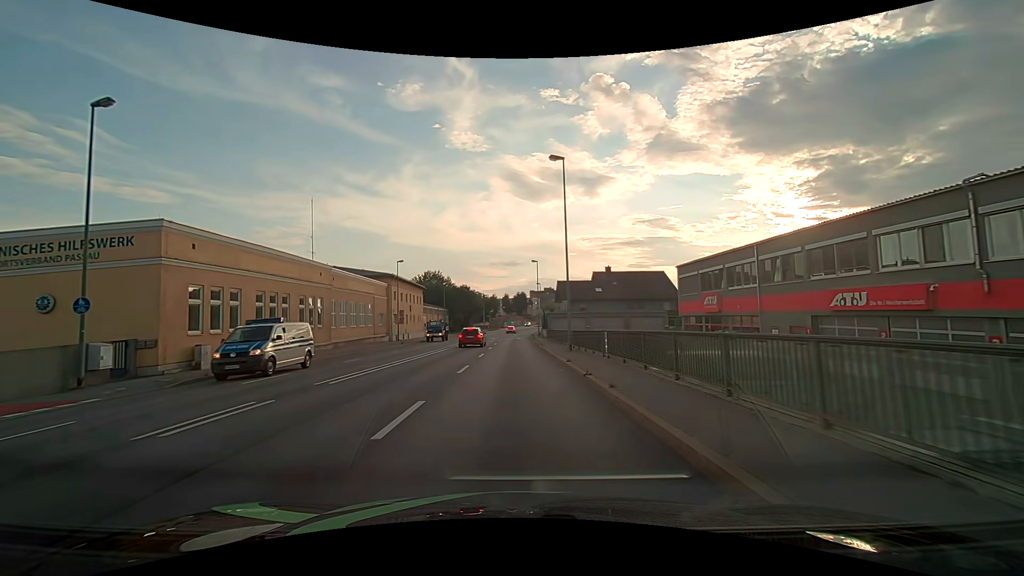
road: primary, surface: asphalt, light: Day
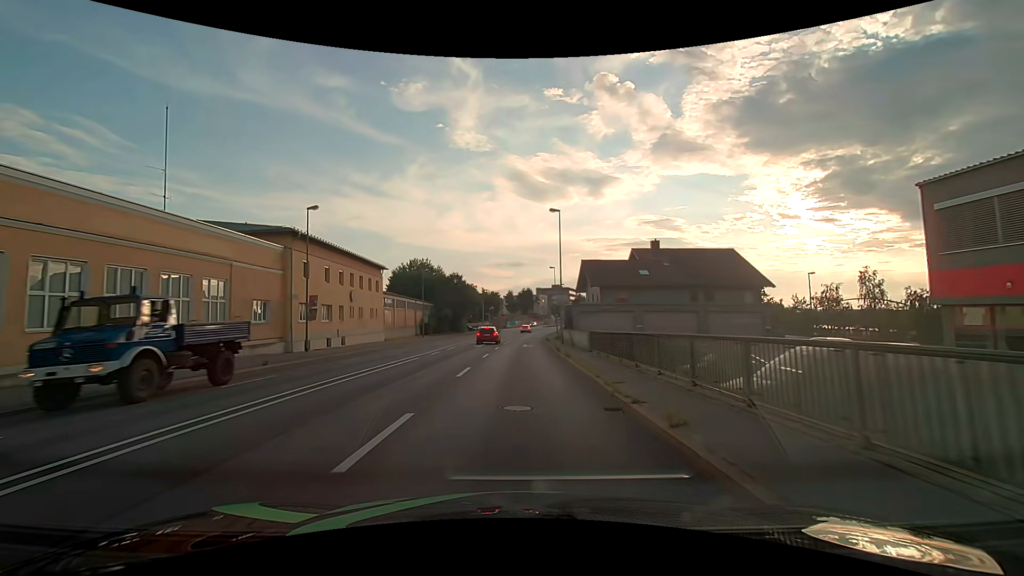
(-0.2, +28.4) m; -1°
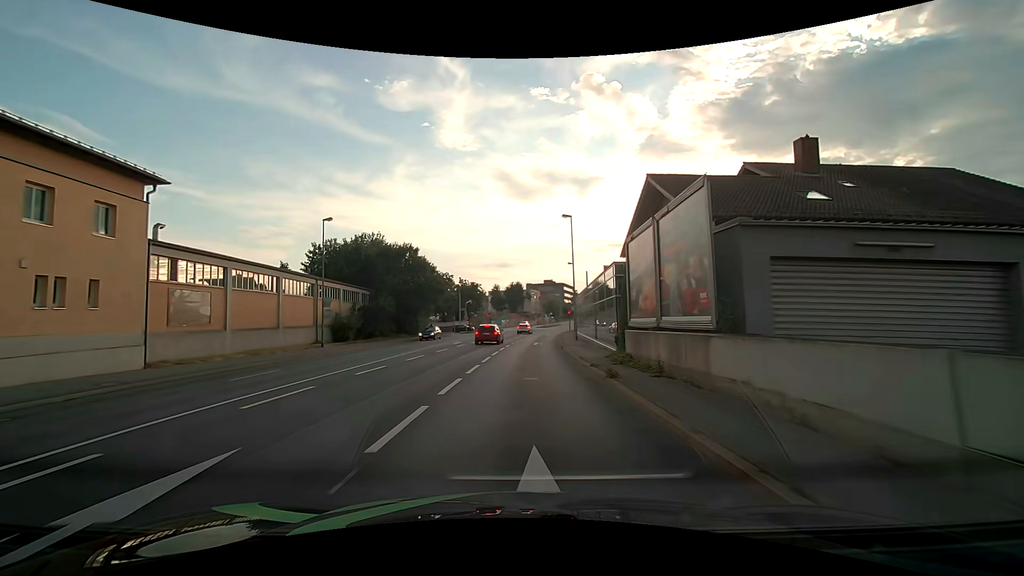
(+0.2, +35.5) m; +2°
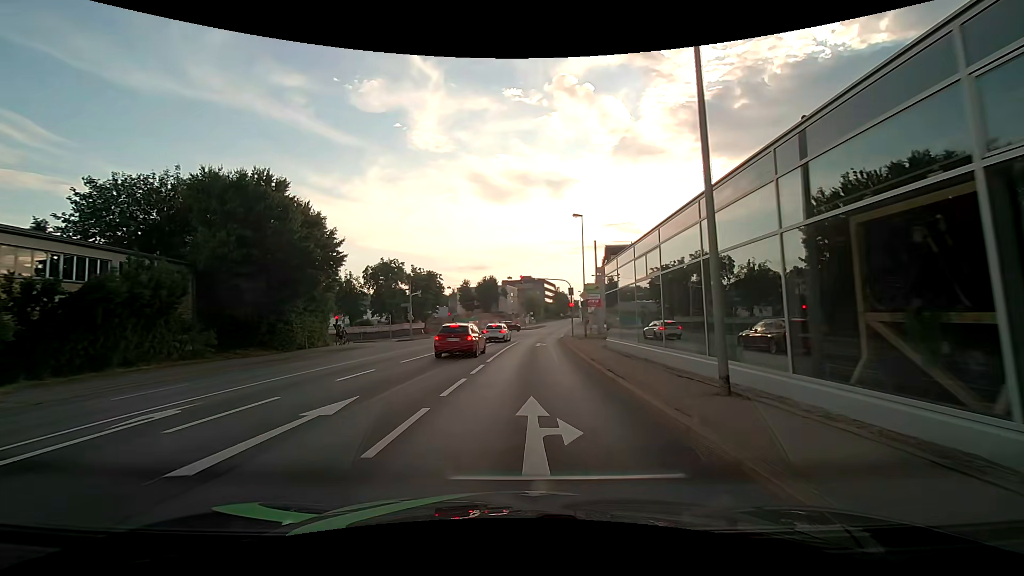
(+0.6, +31.5) m; +2°
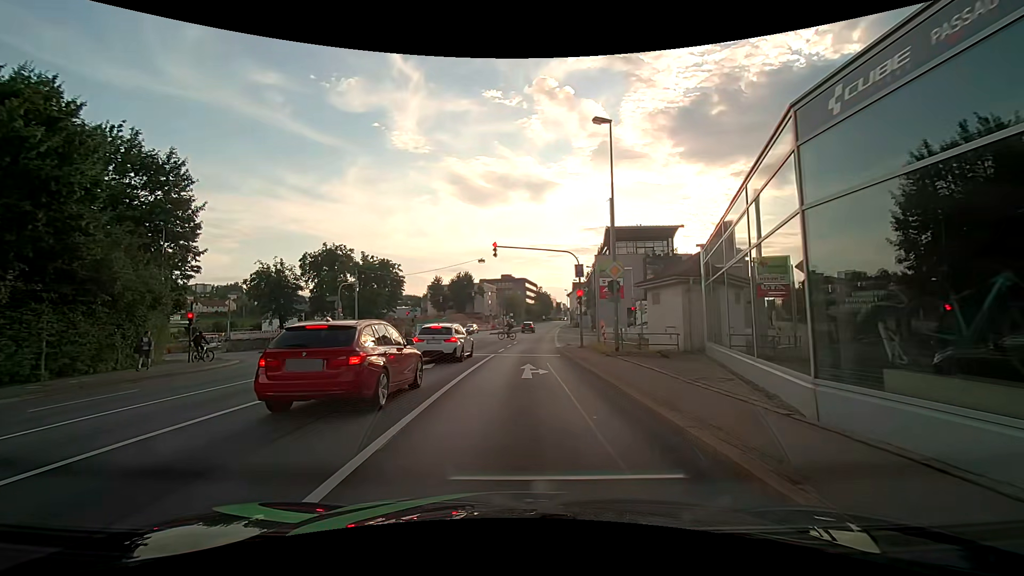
(+0.6, +18.8) m; +3°
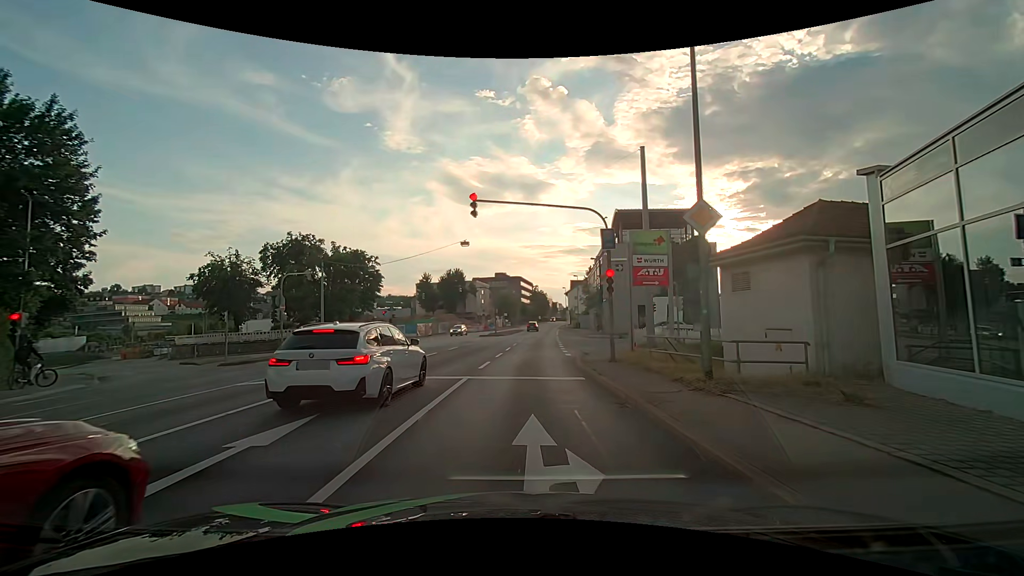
(+0.1, +9.9) m; +1°
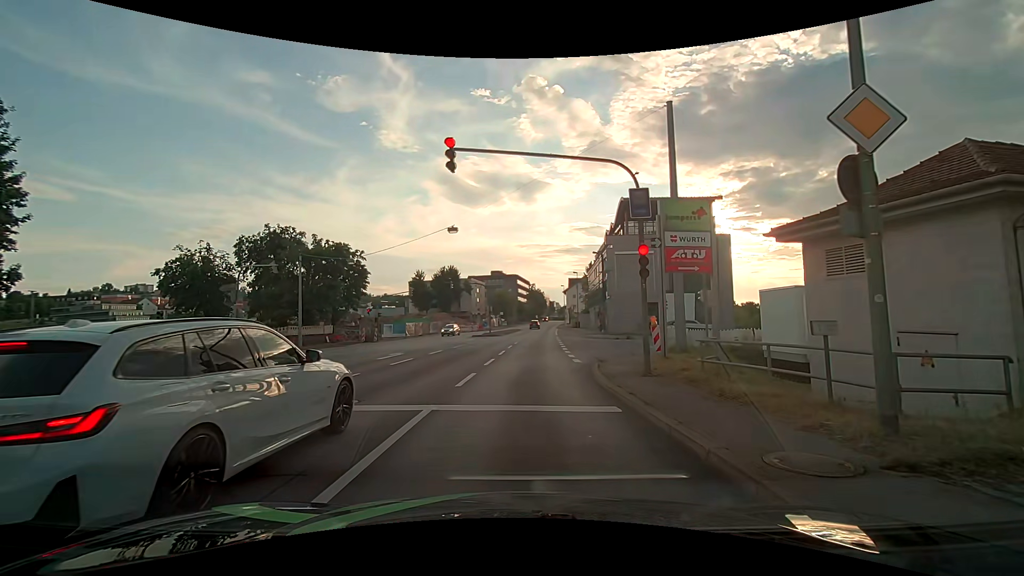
(0.0, +4.8) m; +1°
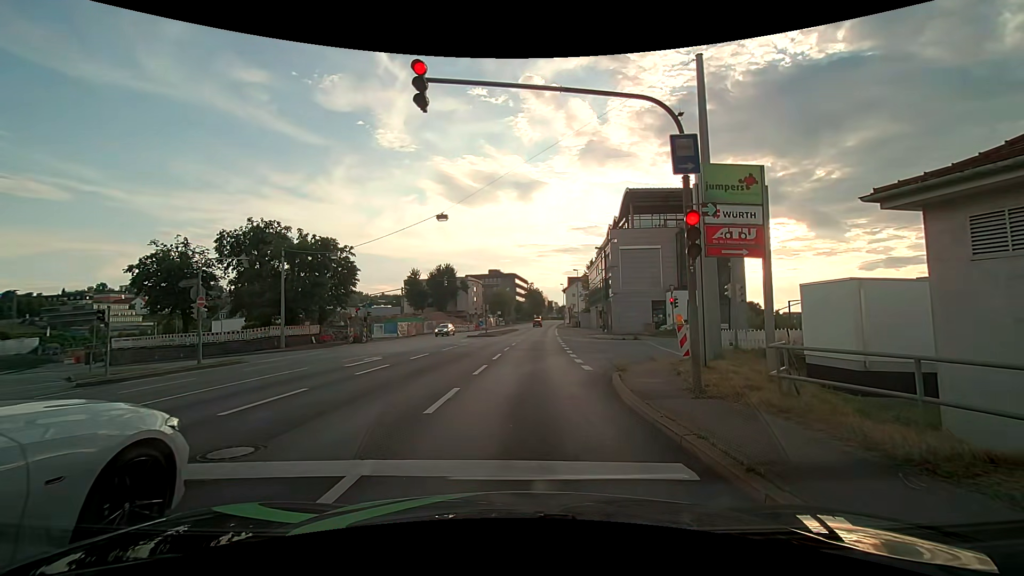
(0.0, +3.3) m; -1°
(0, +10) (+1, +20) (+2, +30) (+2, +40) (+3, +50) (+4, +60) (+4, +70) (+5, +80) (+6, +90) (+7, +100) m
